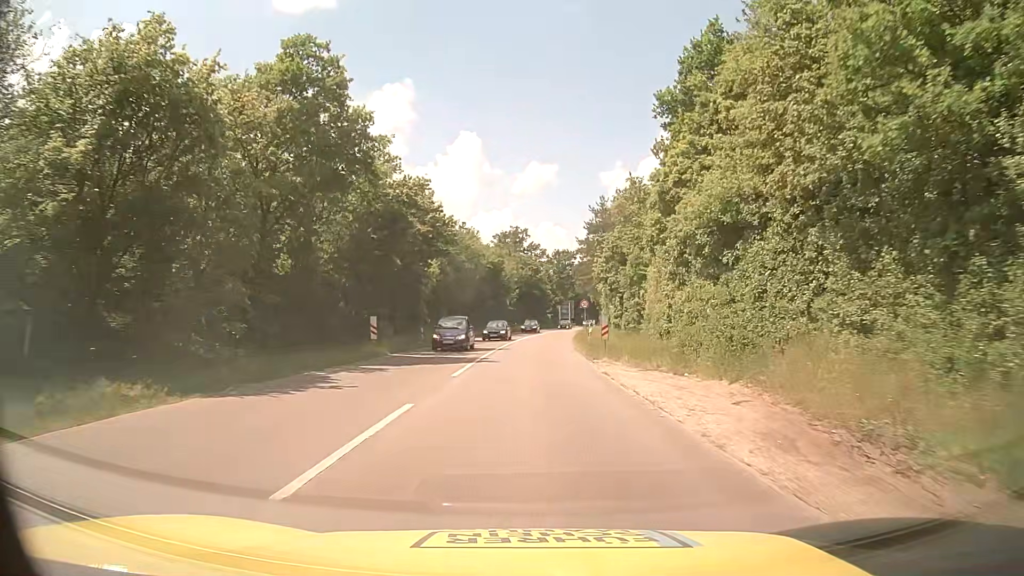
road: tertiary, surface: asphalt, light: Day
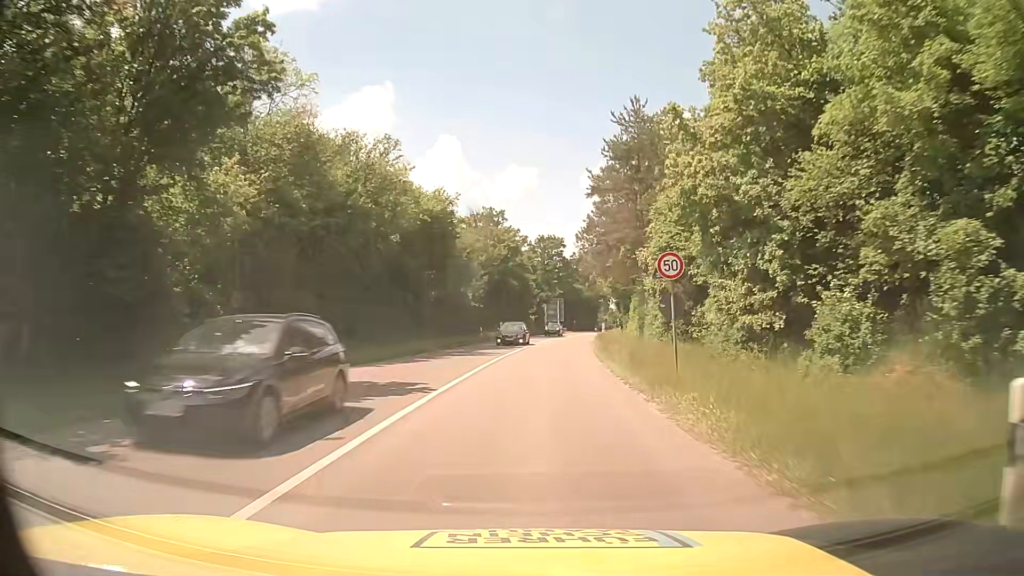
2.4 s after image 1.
(+0.8, +33.6) m; +3°
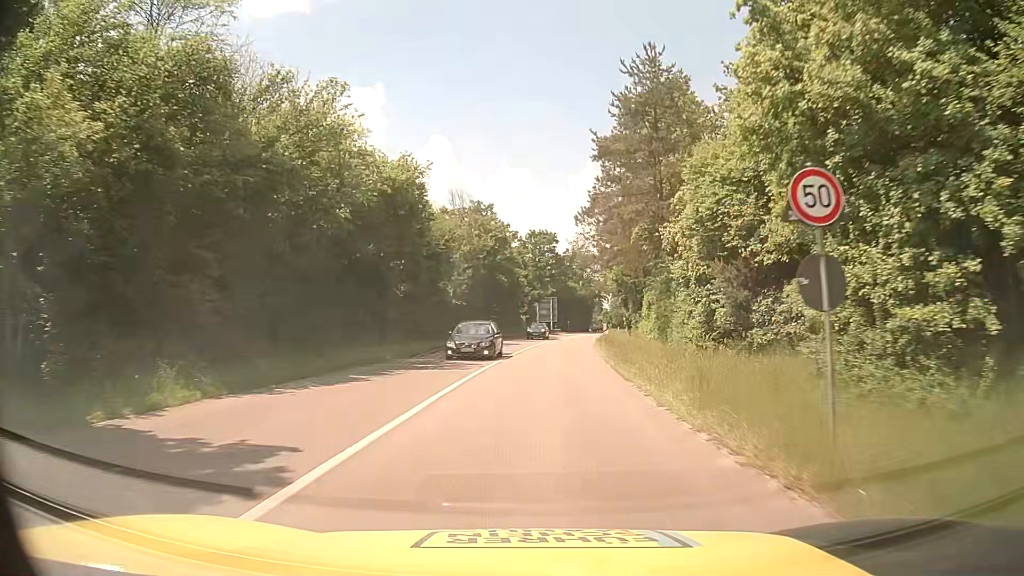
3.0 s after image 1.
(0.0, +8.2) m; 0°
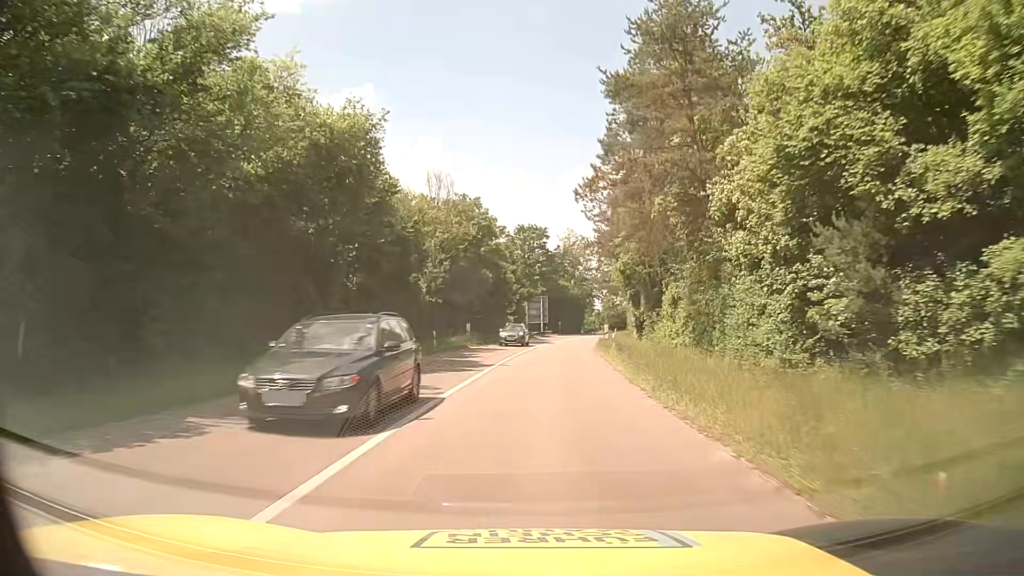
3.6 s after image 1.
(+0.1, +8.3) m; +1°
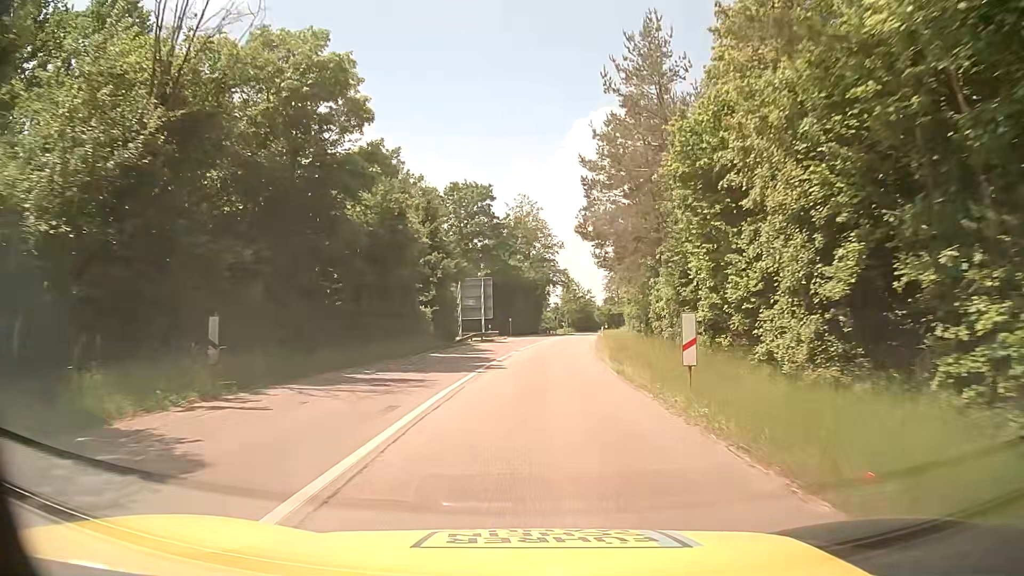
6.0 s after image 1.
(+1.5, +33.7) m; +5°
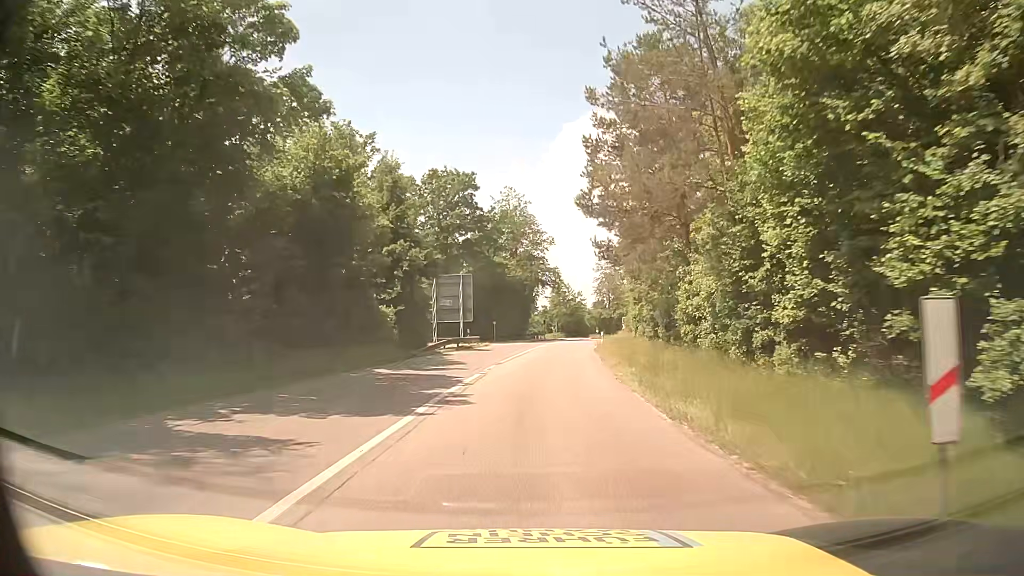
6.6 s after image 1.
(0.0, +8.6) m; +1°
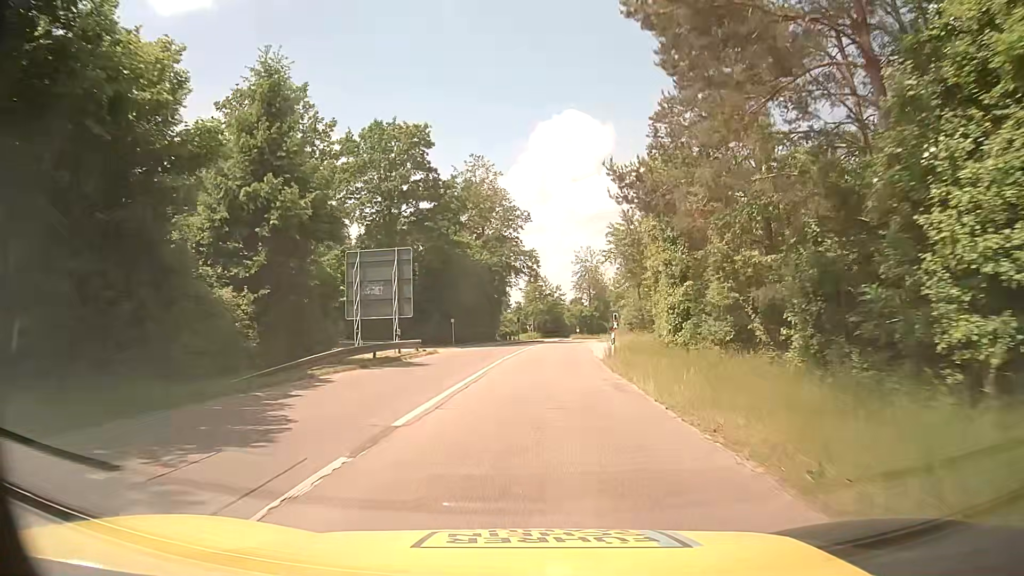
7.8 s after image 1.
(+0.4, +17.2) m; +2°
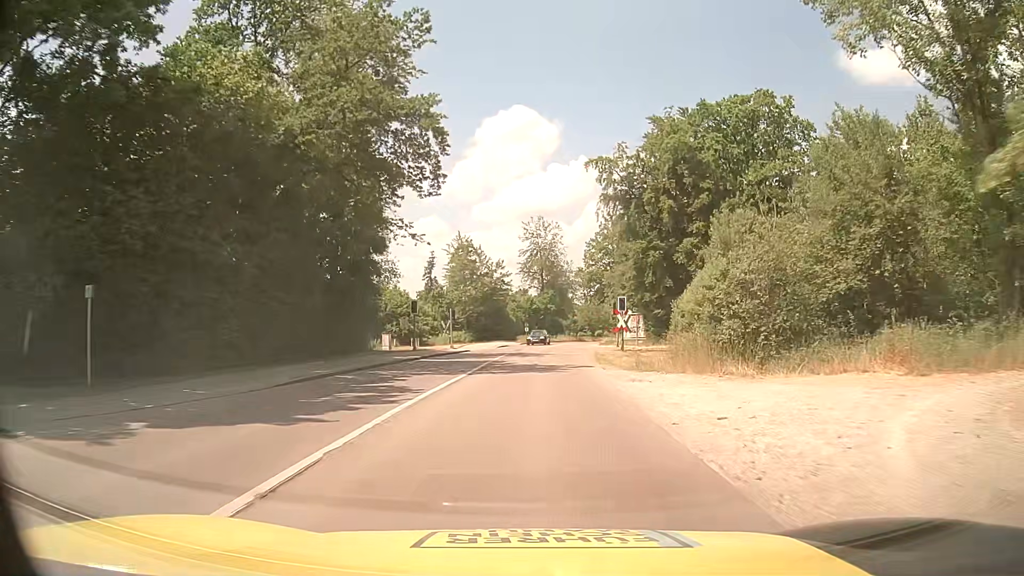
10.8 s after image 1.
(+2.0, +41.9) m; +5°
(0, +10) (0, +20) (+1, +30) (+2, +40) (+3, +50) (+4, +60) (+5, +70) (+7, +80) (+8, +89) (+11, +99) m
